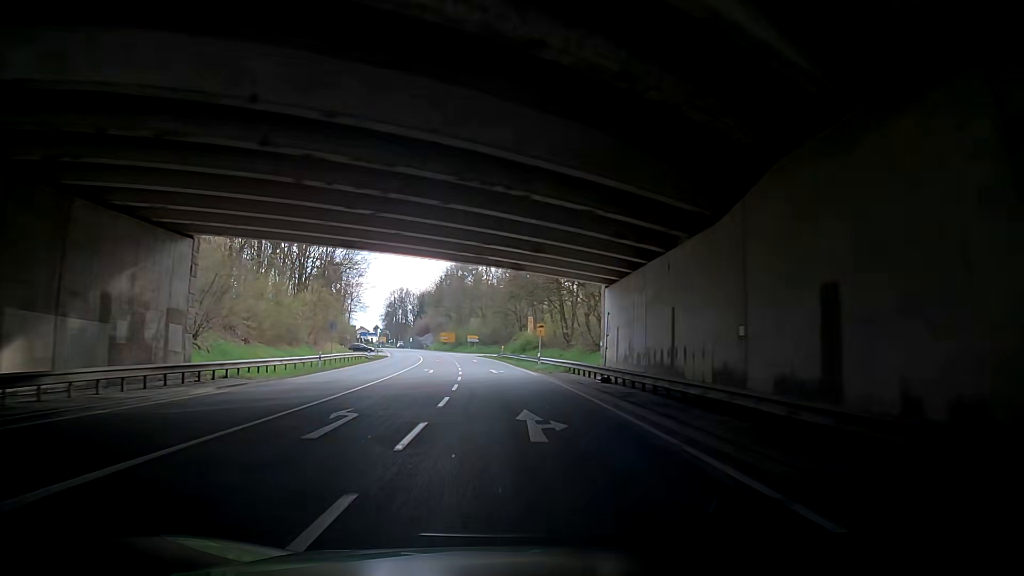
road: secondary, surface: asphalt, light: Day
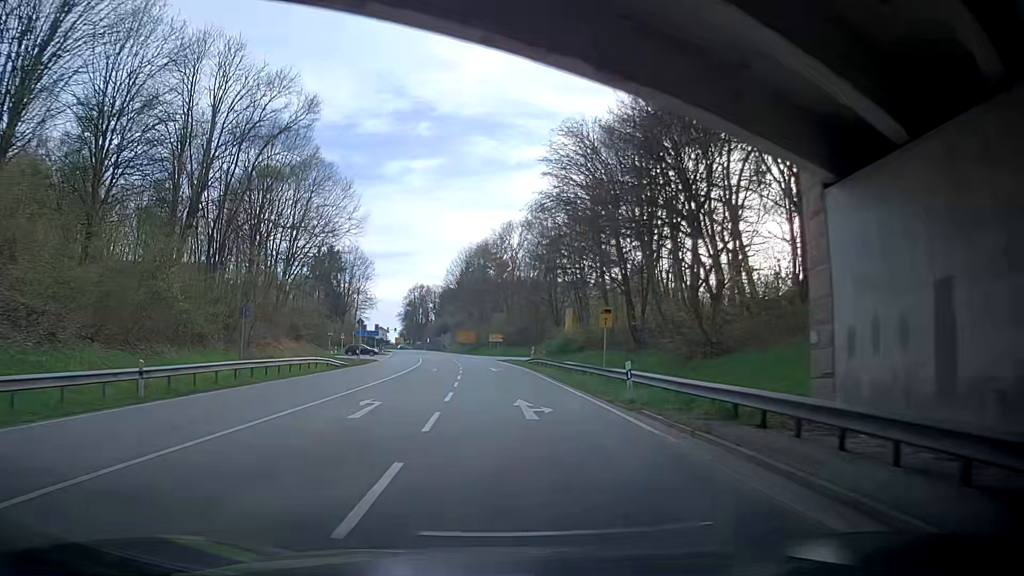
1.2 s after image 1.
(-0.6, +22.0) m; -3°
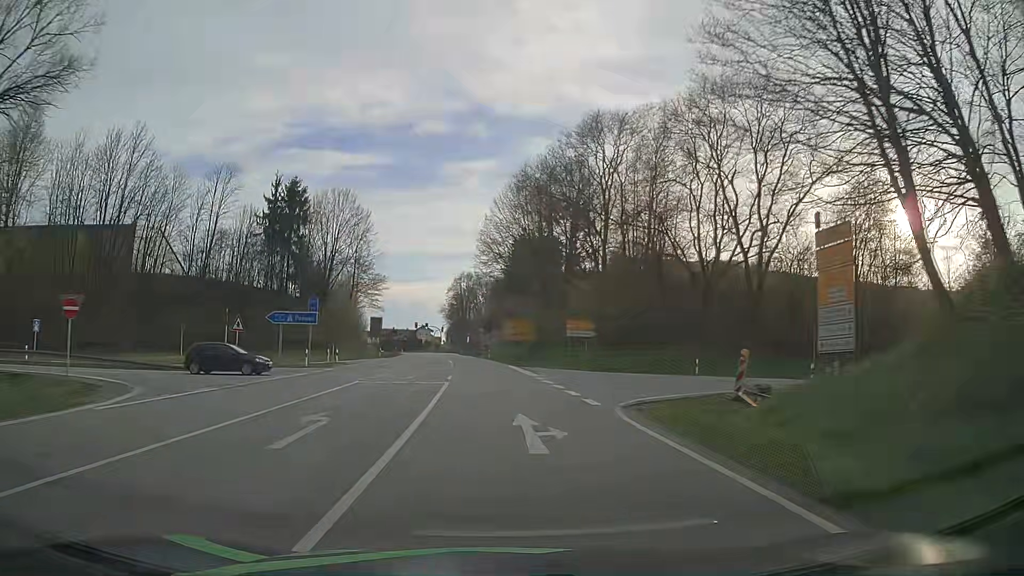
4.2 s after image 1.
(-2.3, +54.5) m; -5°
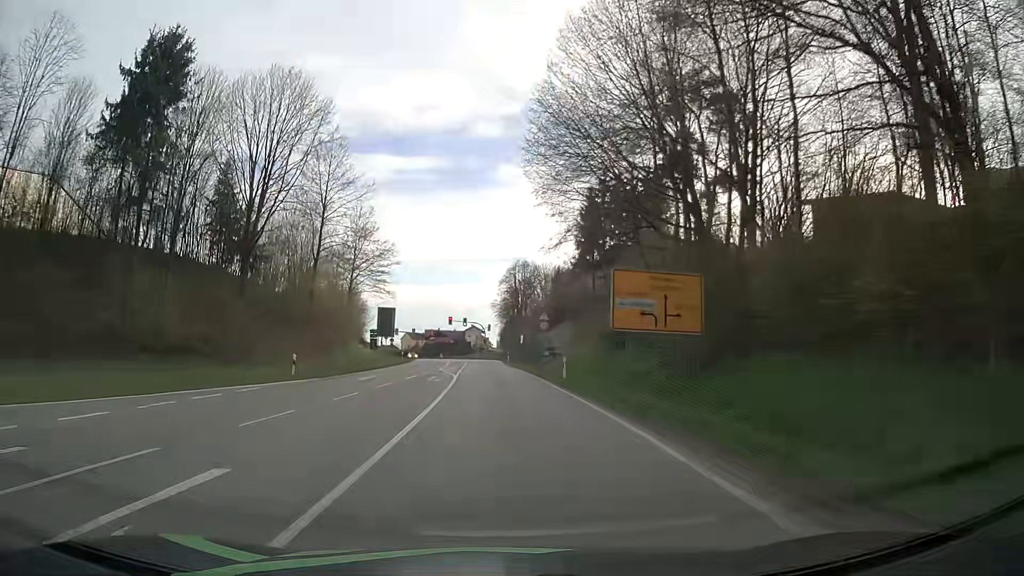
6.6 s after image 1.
(-2.0, +43.4) m; -5°
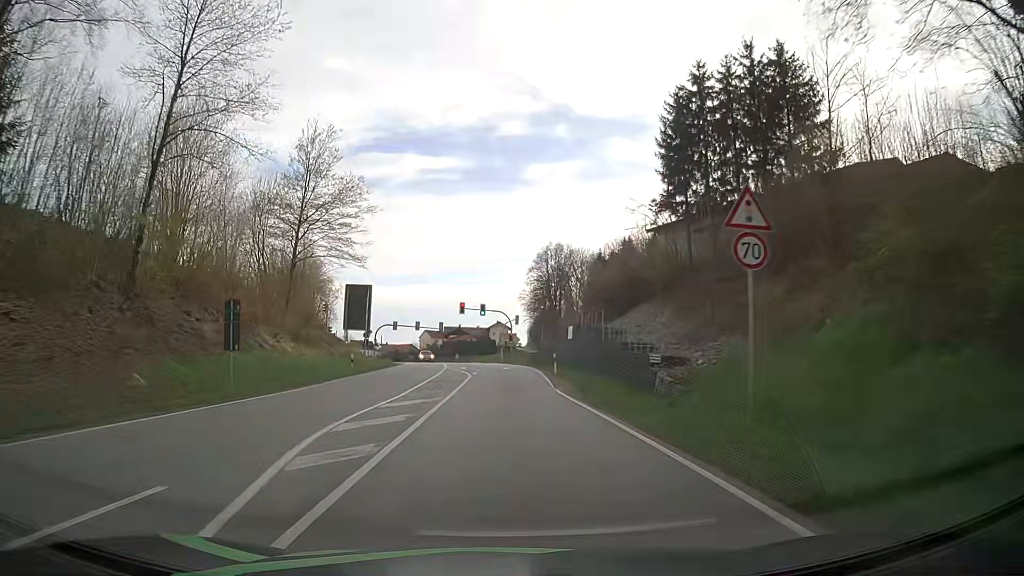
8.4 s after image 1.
(-0.8, +32.8) m; -2°
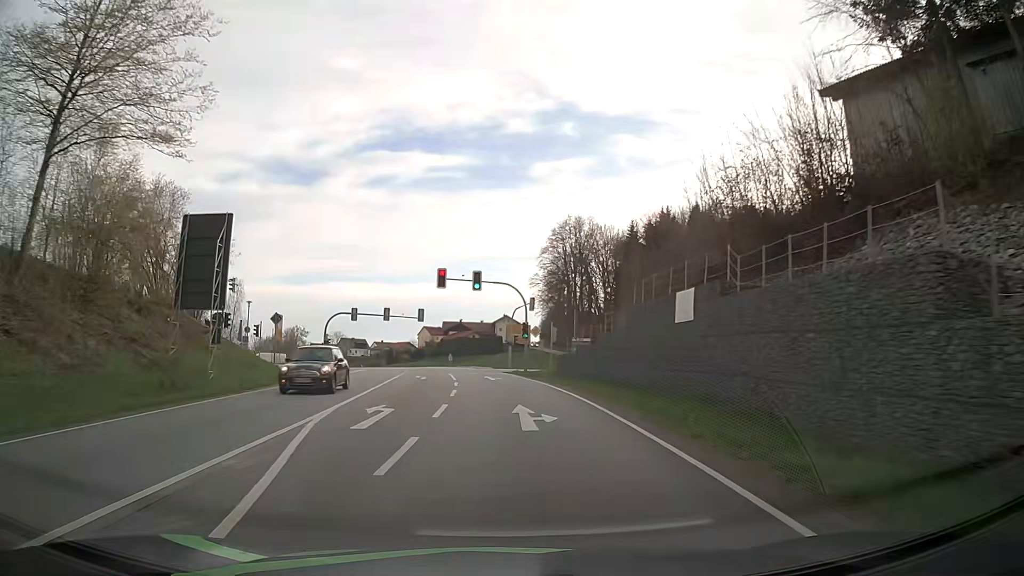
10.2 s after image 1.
(-0.2, +32.7) m; -1°
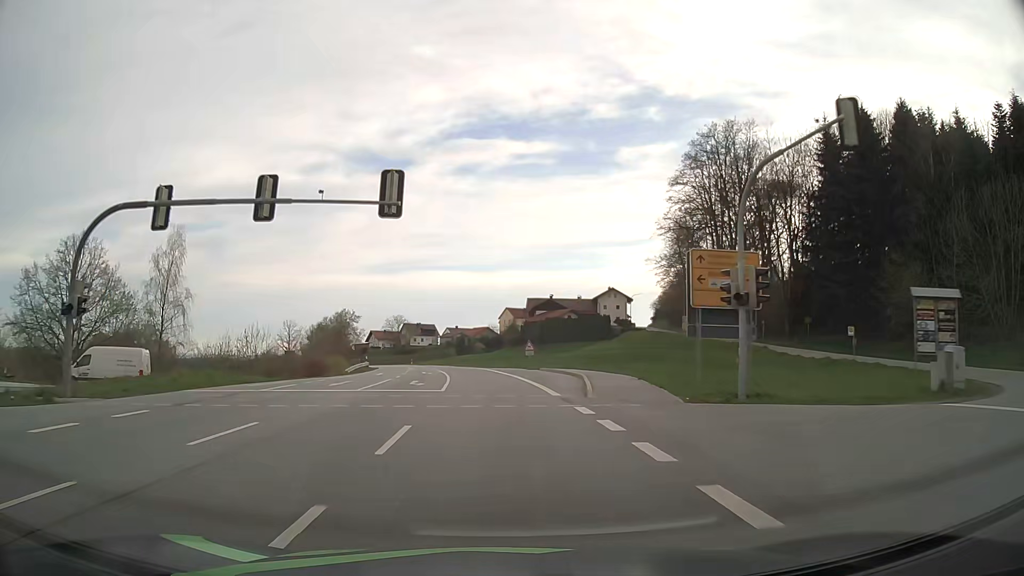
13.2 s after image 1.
(-3.1, +53.5) m; -7°
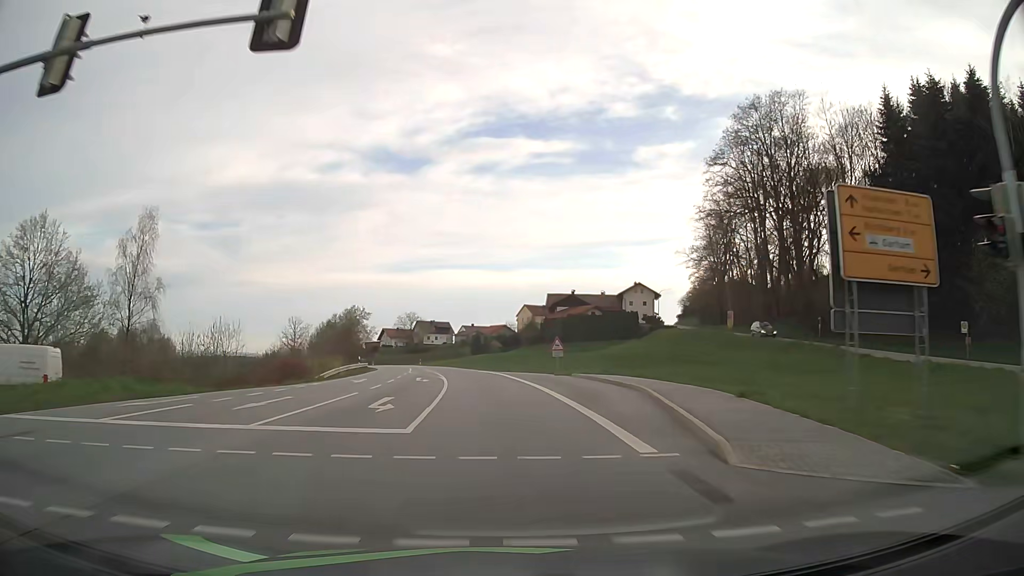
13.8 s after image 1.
(-0.1, +10.9) m; -2°
(0, +10) (0, +20) (-1, +30) (-2, +40) (-3, +50) (-5, +60) (-7, +69) (-10, +79) (-12, +89) (-15, +99) m
